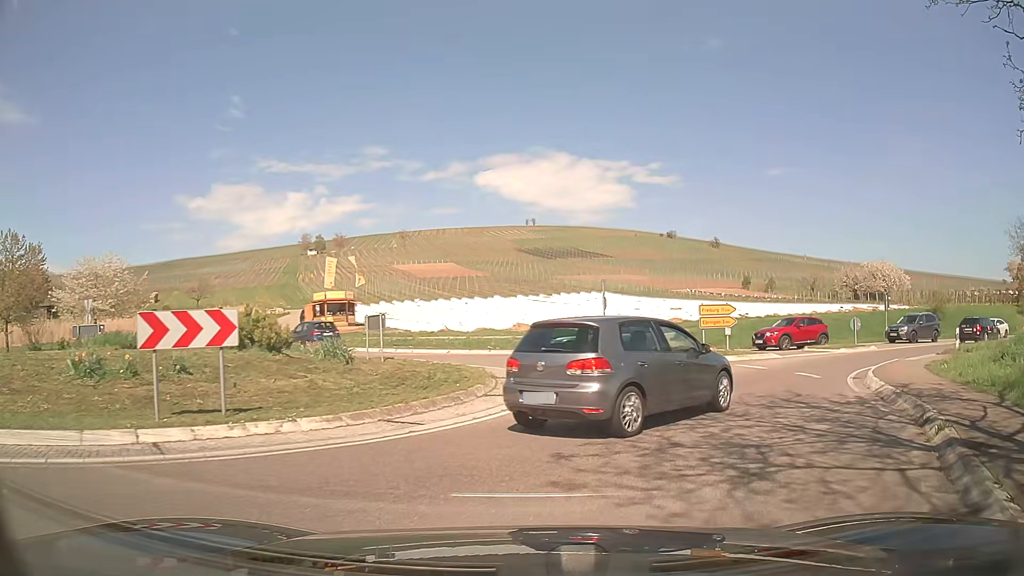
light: Day
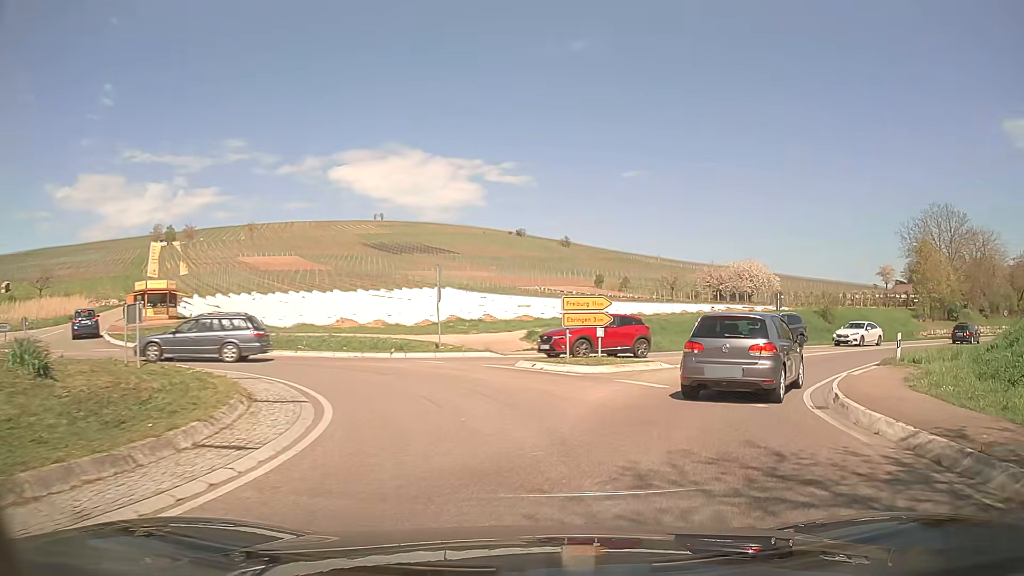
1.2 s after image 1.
(+0.8, +6.4) m; +13°
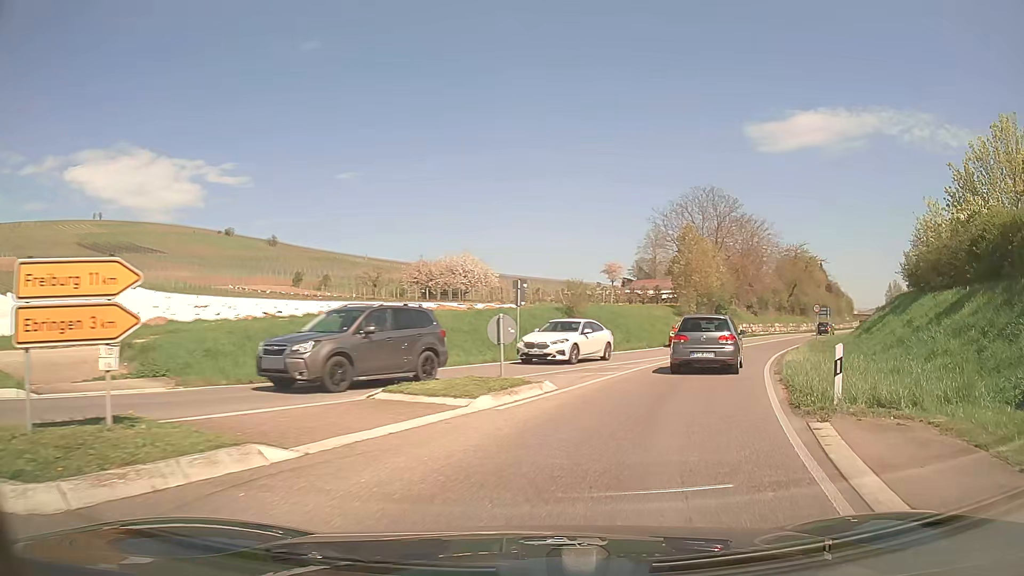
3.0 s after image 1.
(+2.9, +12.2) m; +25°
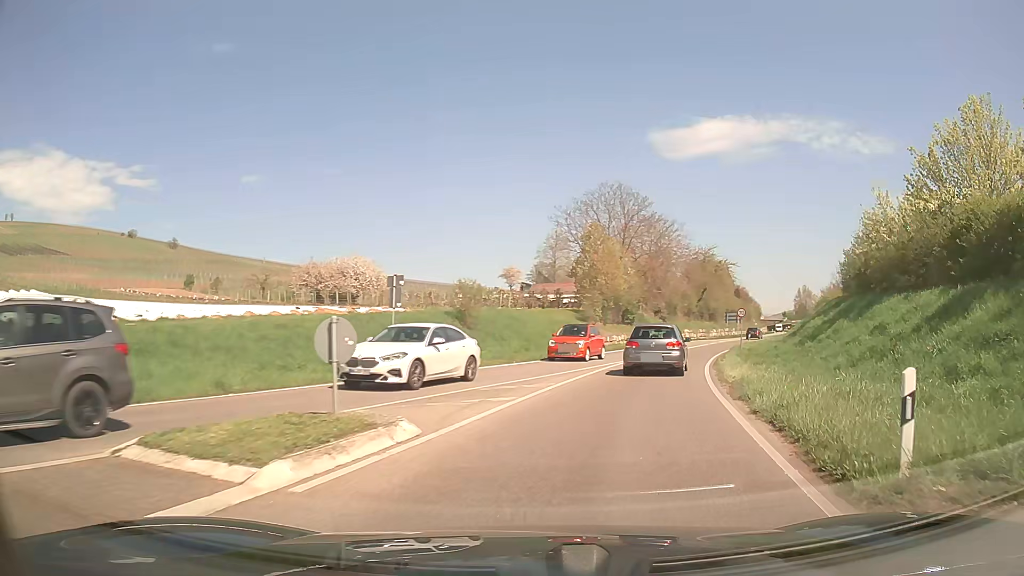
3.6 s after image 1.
(+0.4, +4.8) m; +9°
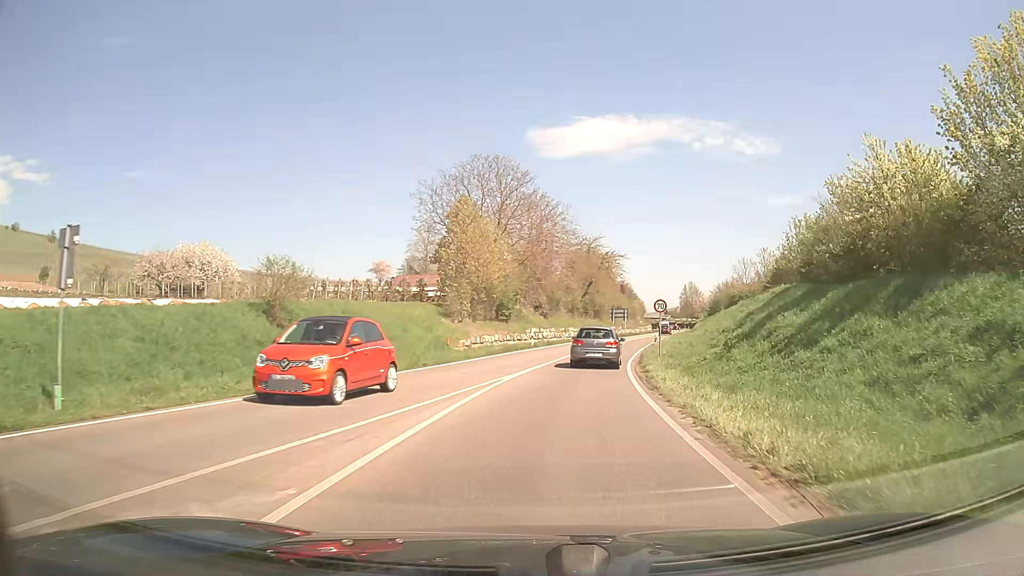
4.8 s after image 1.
(+1.2, +10.8) m; +10°
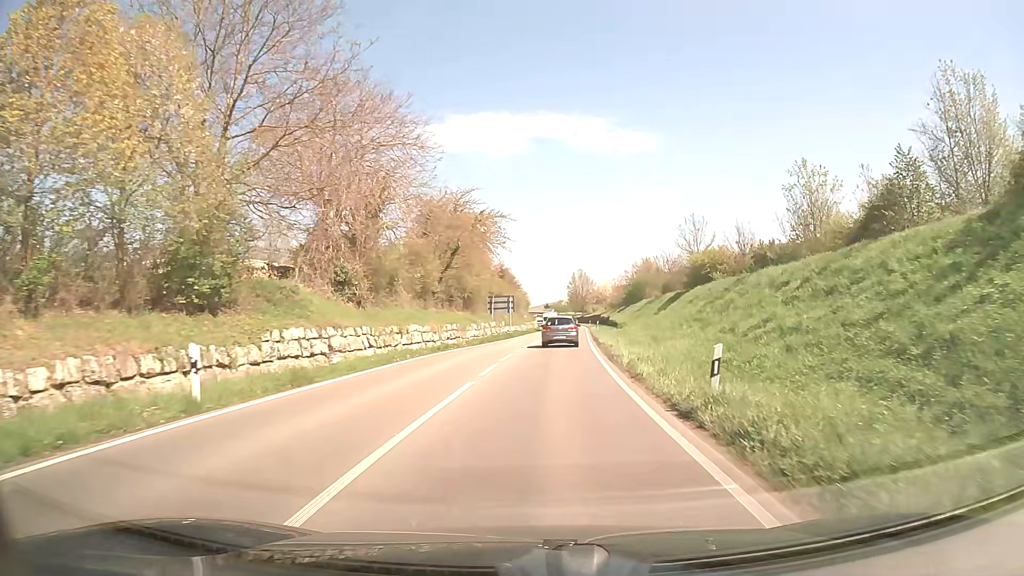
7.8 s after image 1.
(+3.4, +34.1) m; +11°
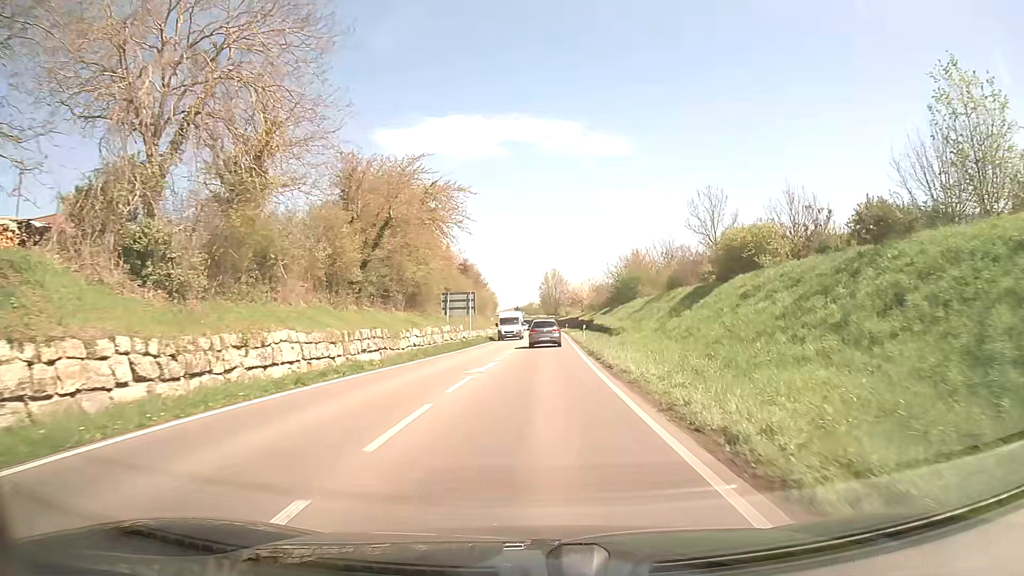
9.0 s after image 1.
(+0.3, +15.4) m; +3°
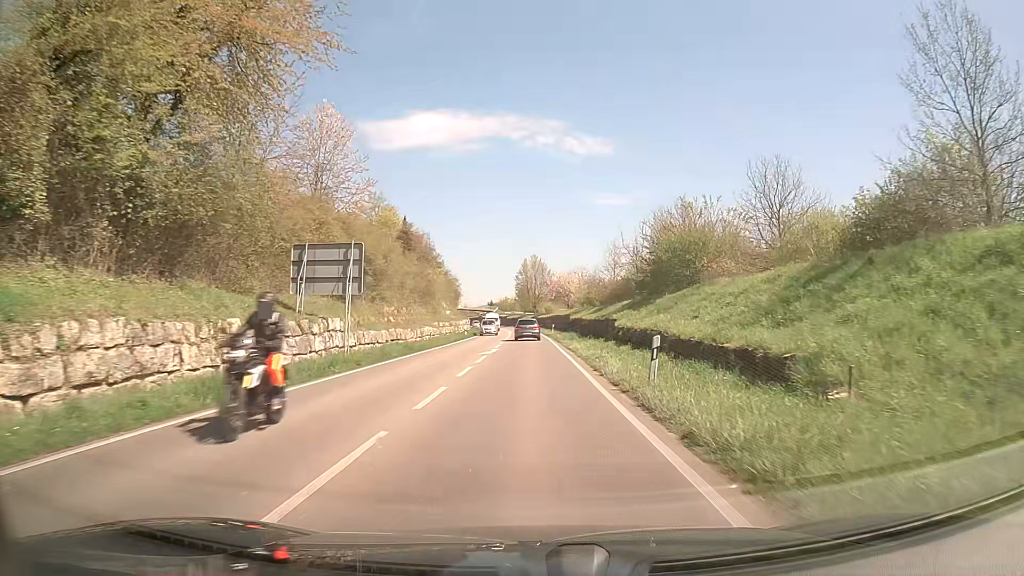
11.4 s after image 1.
(+0.6, +32.9) m; +2°
(0, +10) (0, +20) (0, +30) (0, +40) (0, +50) (0, +60) (0, +70) (-1, +80) (-1, +90) (-2, +100) m
